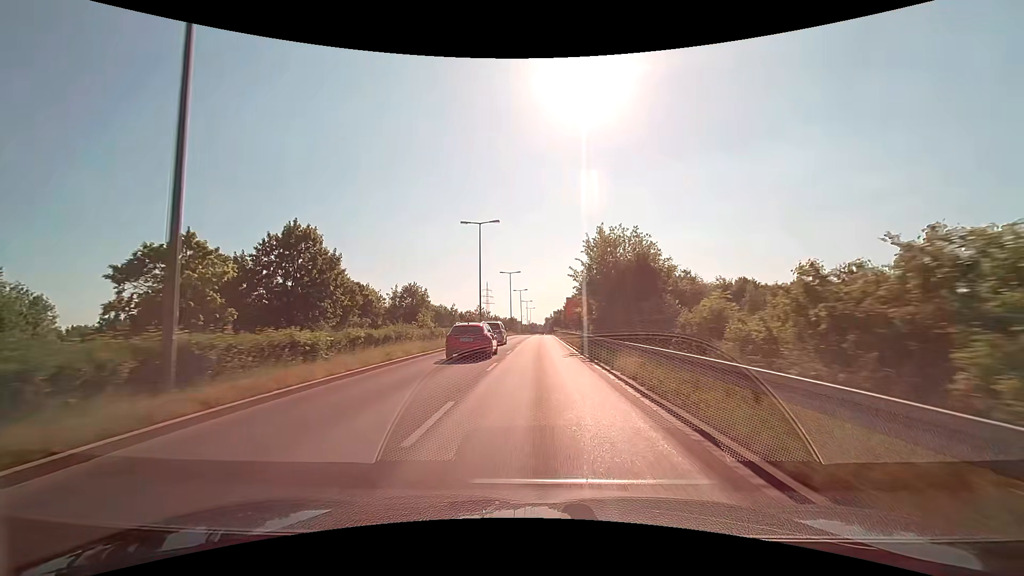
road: primary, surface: asphalt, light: Day
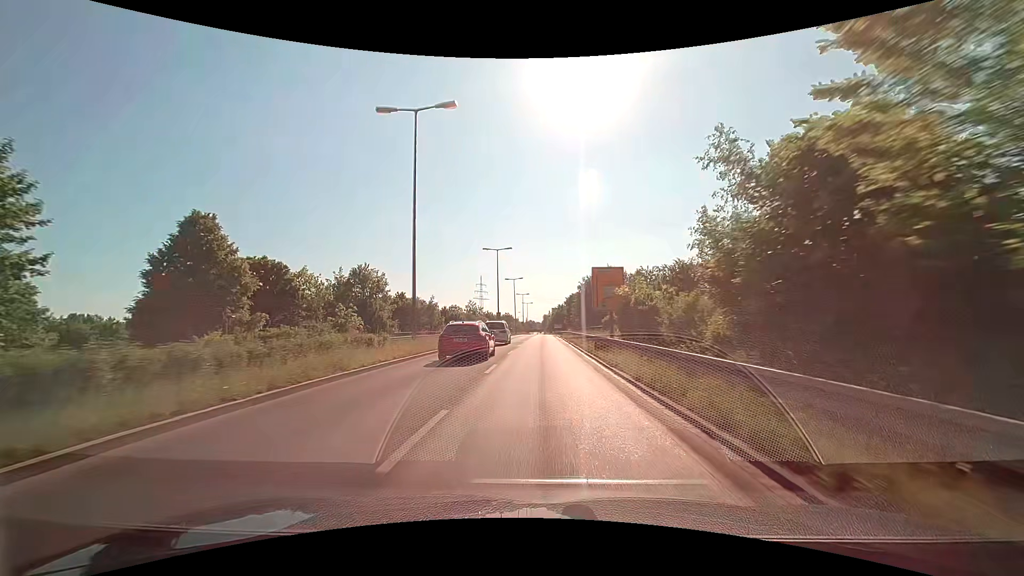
(+0.1, +28.1) m; 0°
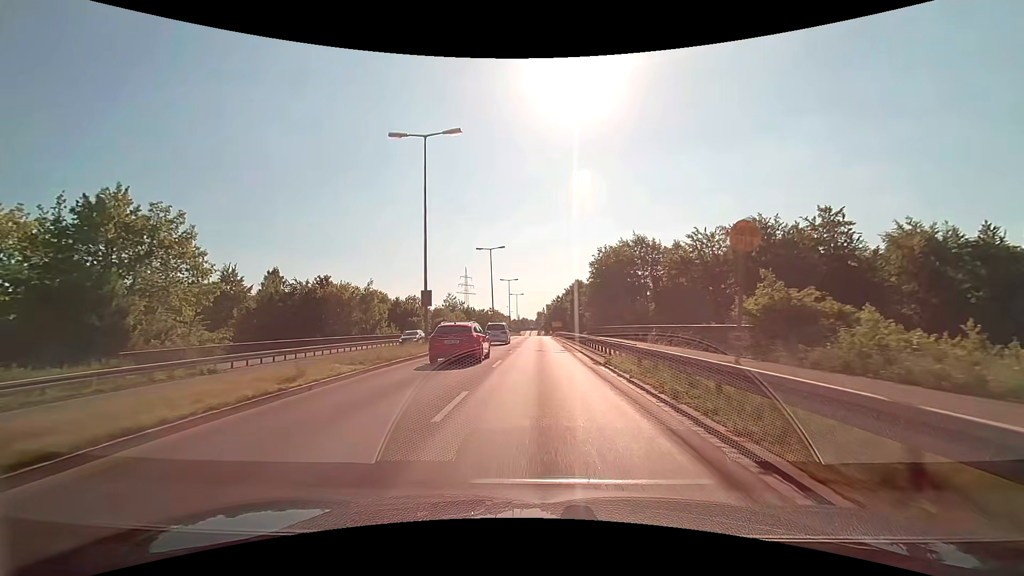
(+0.5, +42.8) m; +1°
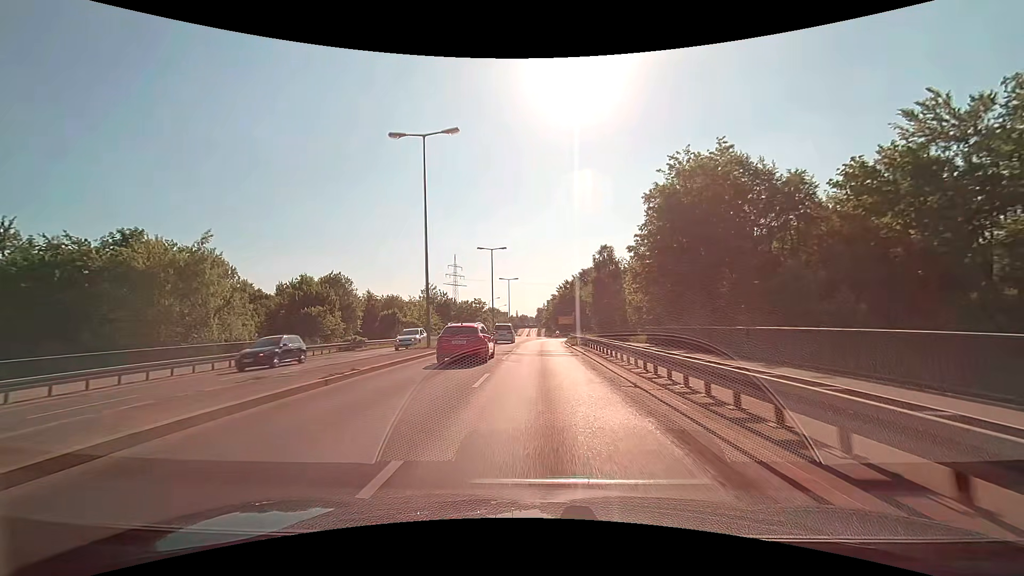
(0.0, +41.7) m; 0°
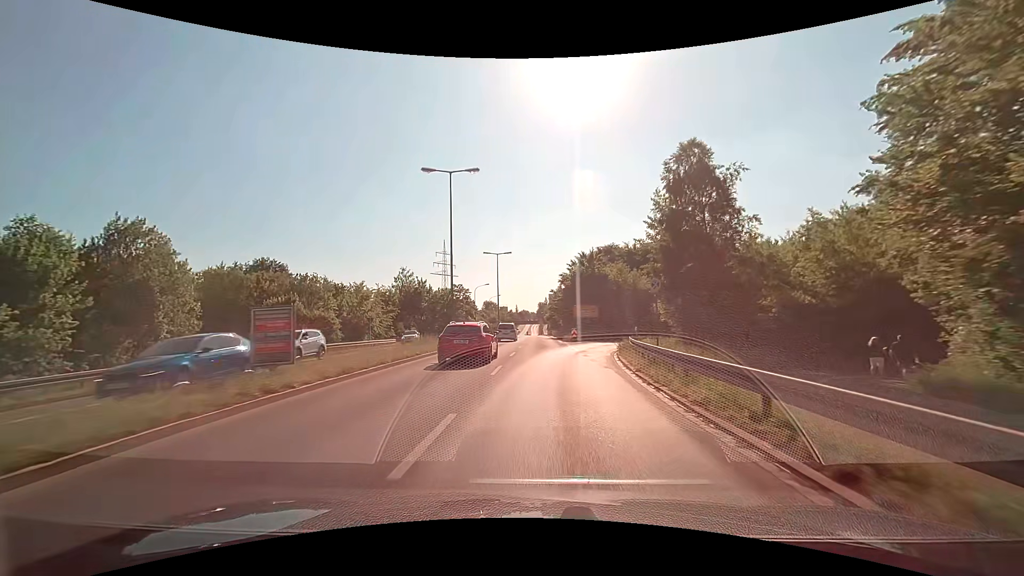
(-0.1, +33.7) m; 0°
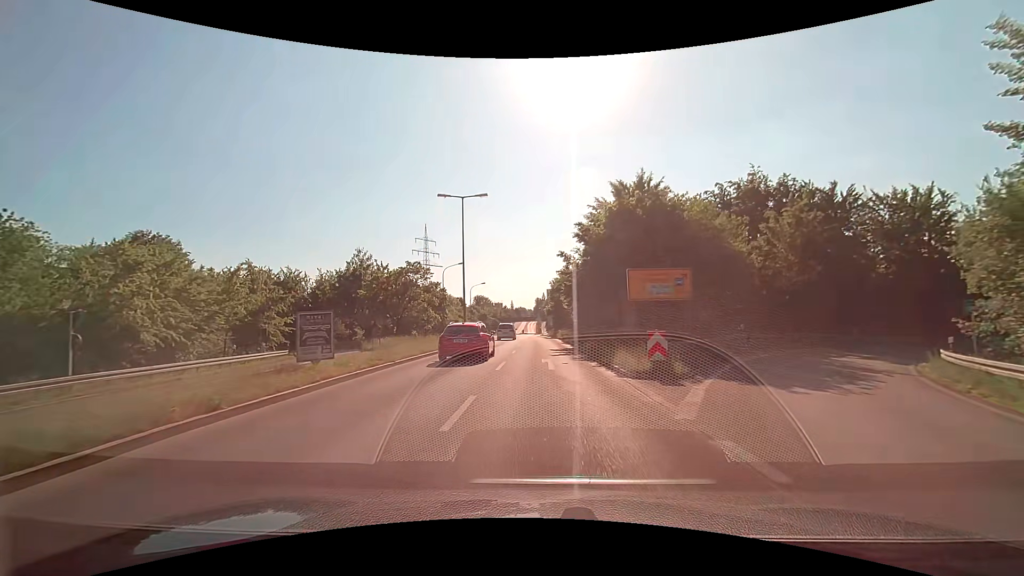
(+0.1, +32.4) m; 0°
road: tertiary
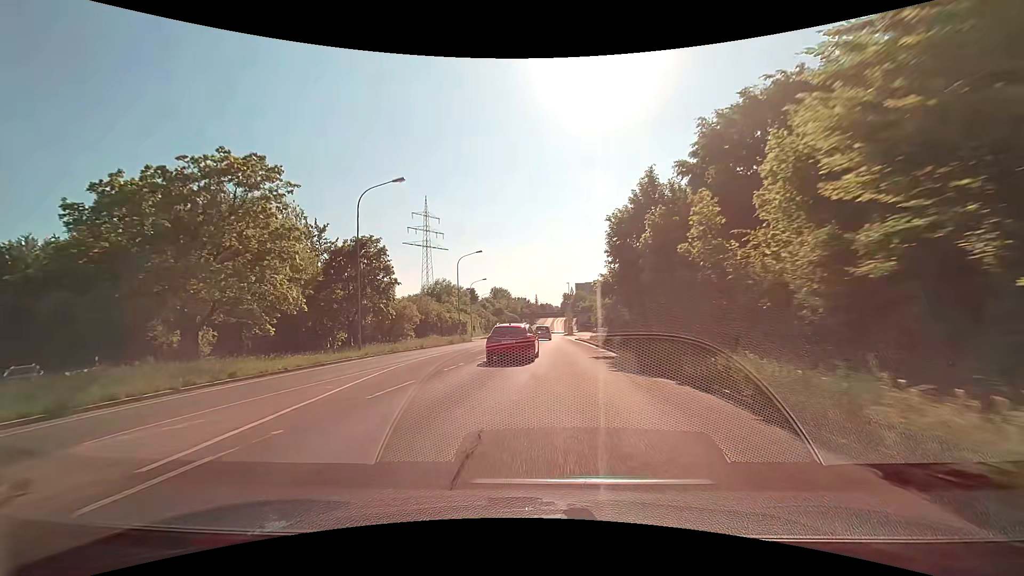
(-0.7, +41.3) m; -3°
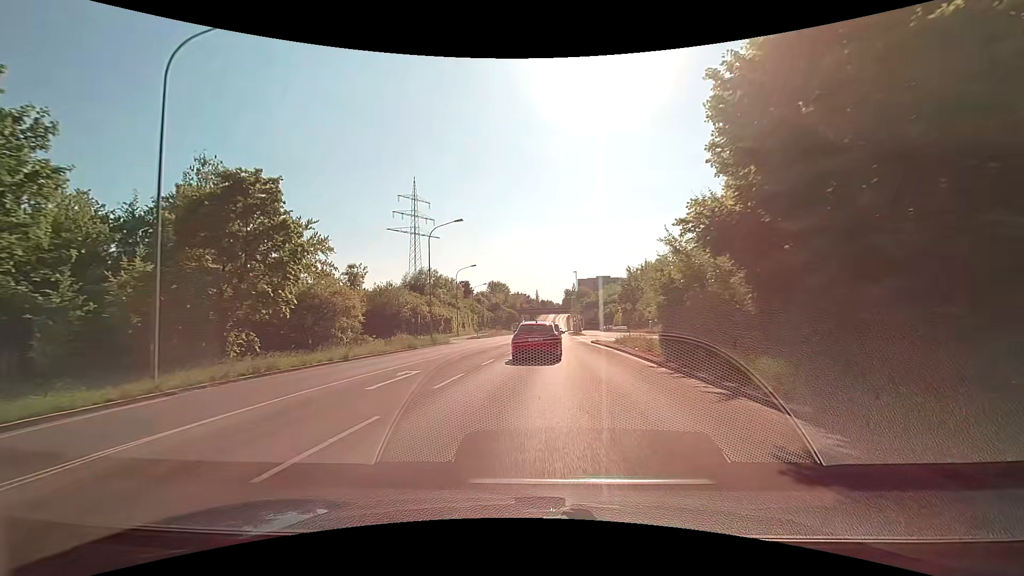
(-0.1, +16.7) m; 0°
(0, +10) (0, +20) (0, +30) (+1, +40) (+1, +50) (+2, +60) (+2, +70) (+3, +80) (+3, +90) (+4, +100) m
